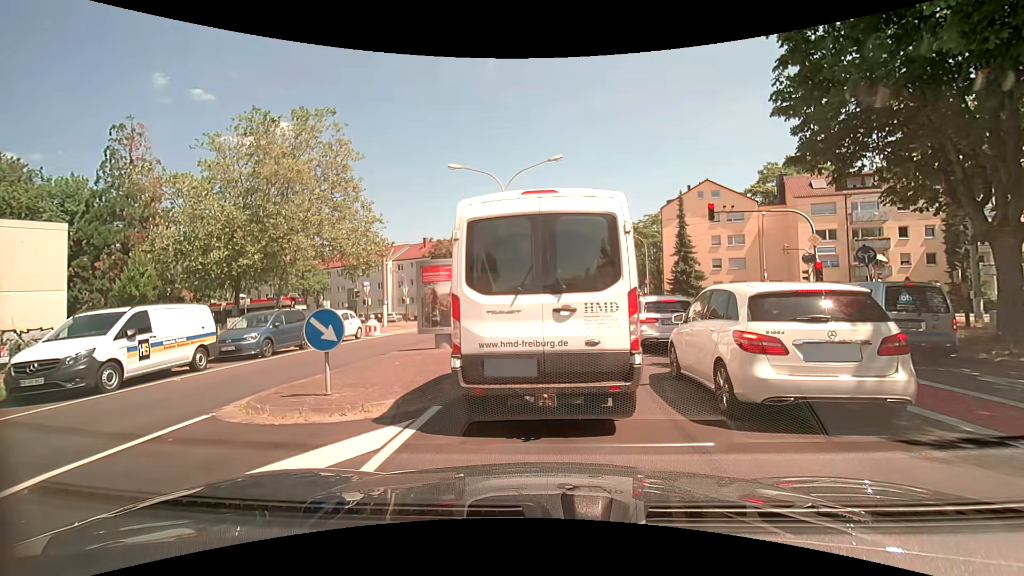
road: tertiary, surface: asphalt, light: Day
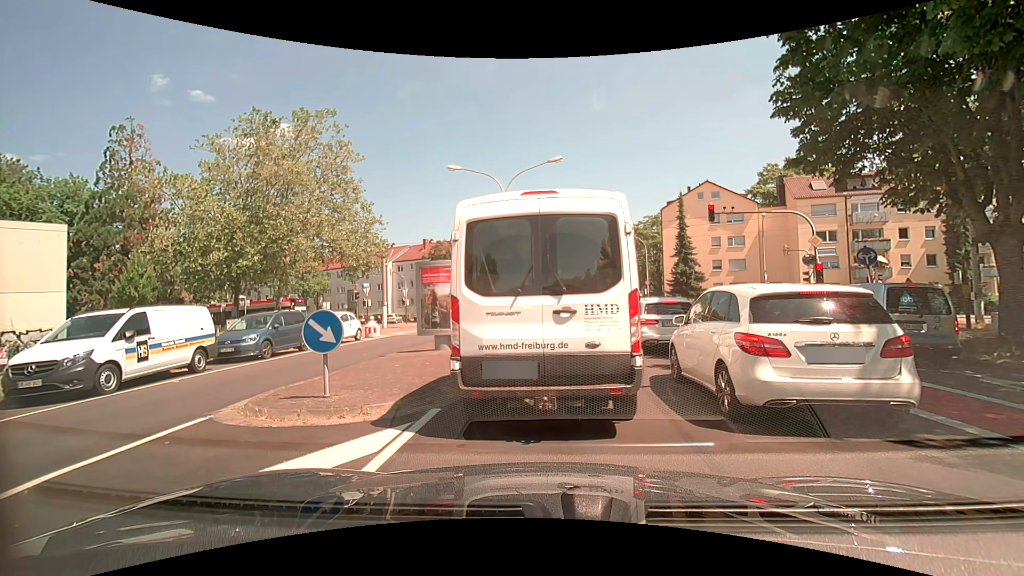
(0.0, +0.1) m; 0°
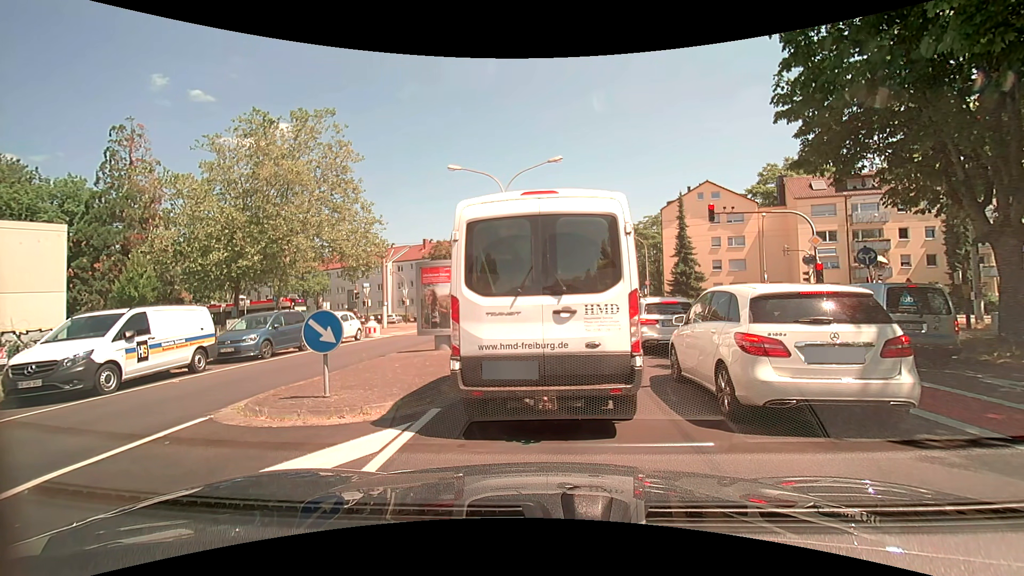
(0.0, 0.0) m; 0°
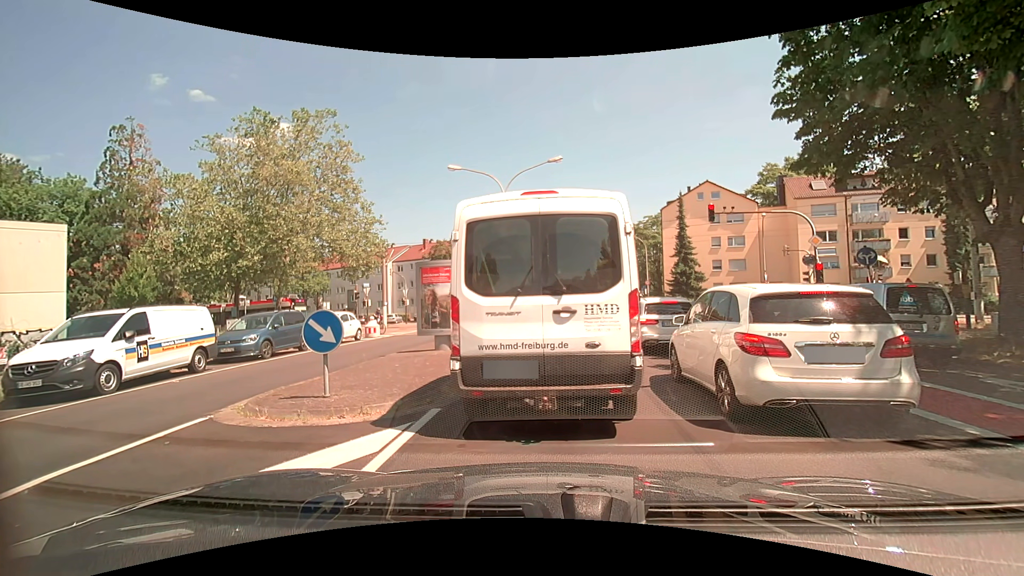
(0.0, 0.0) m; 0°
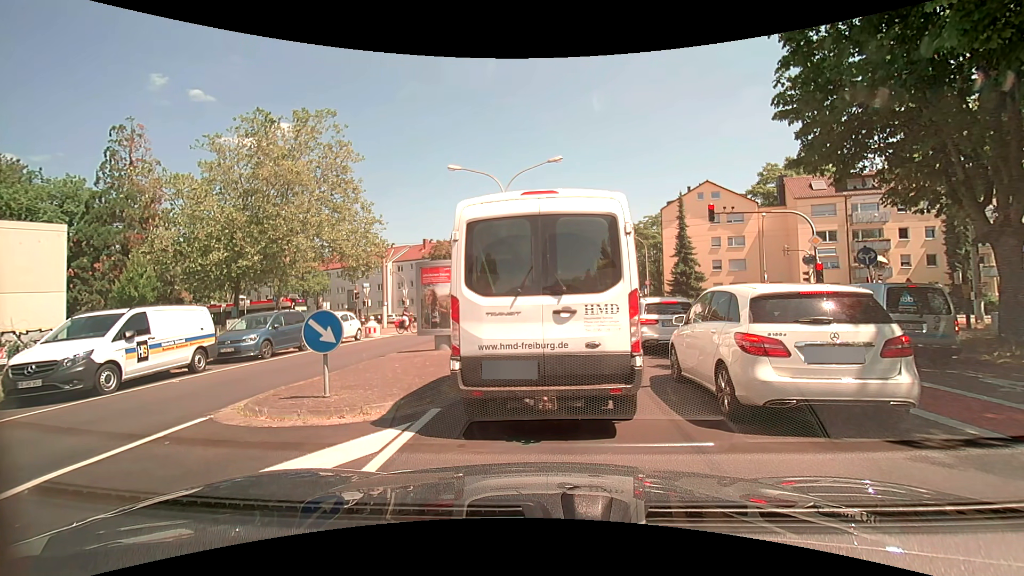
(0.0, 0.0) m; 0°
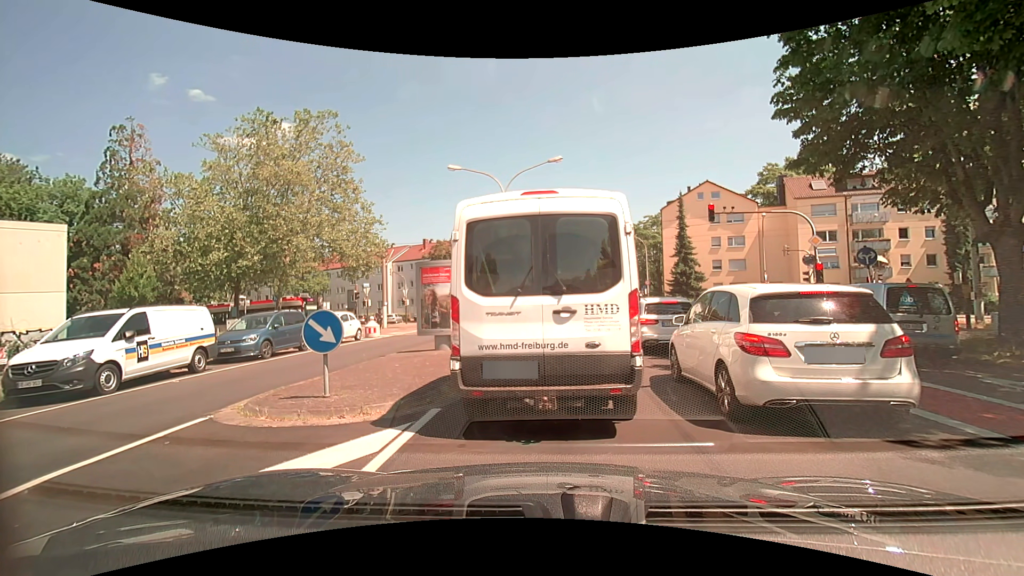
(0.0, 0.0) m; 0°
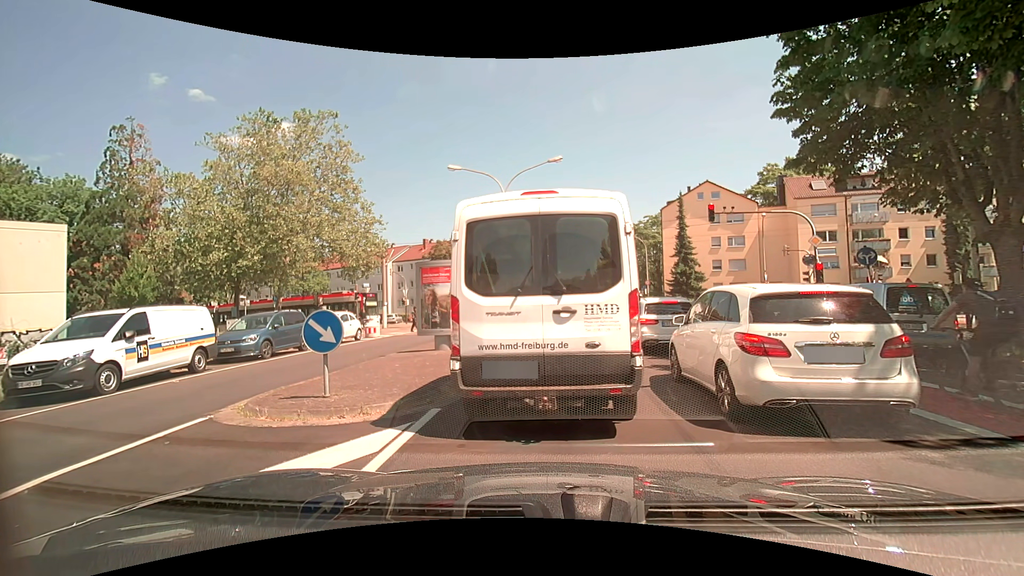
(0.0, 0.0) m; 0°
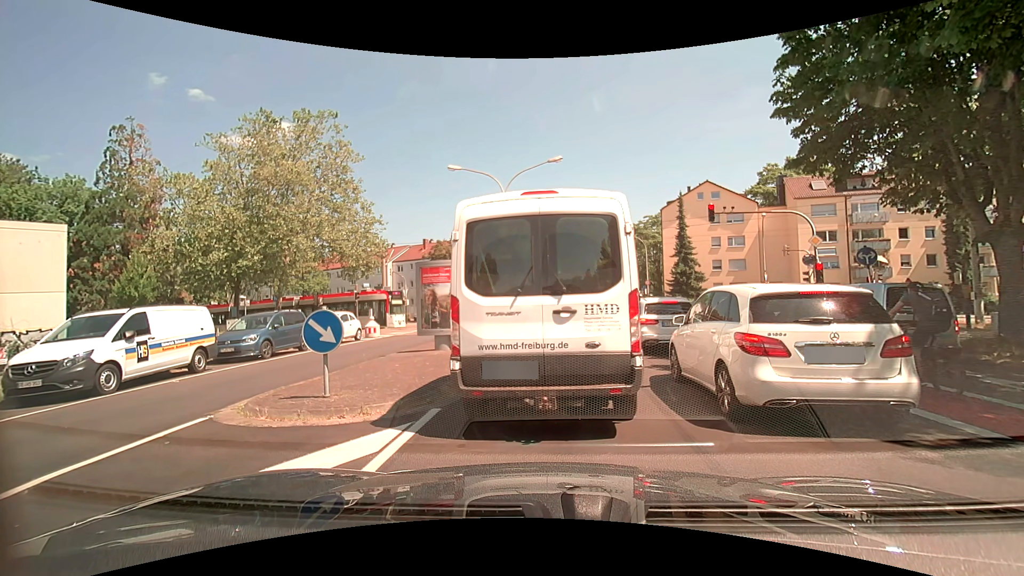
(0.0, 0.0) m; 0°
